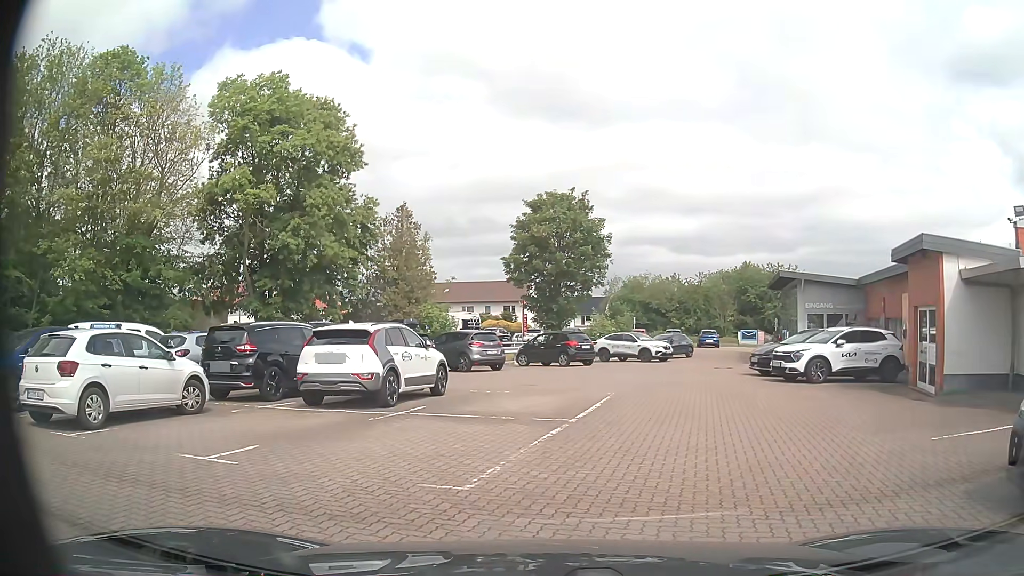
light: Day
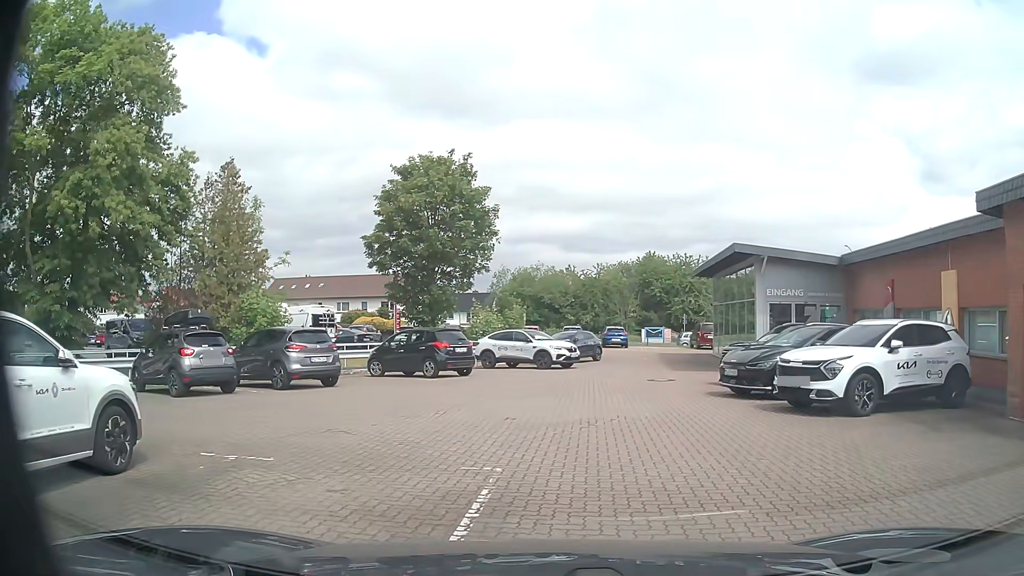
(+0.5, +8.9) m; +8°
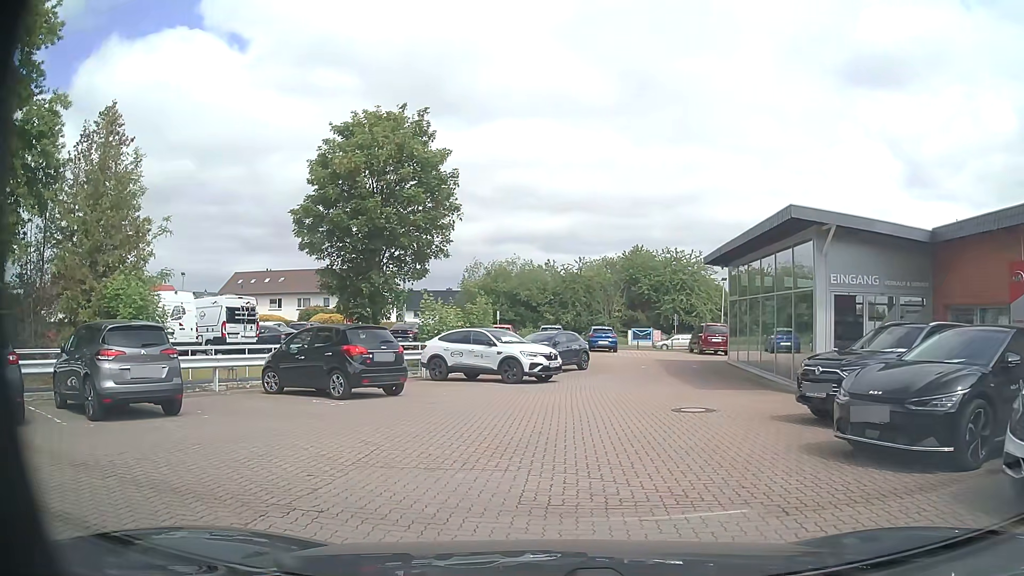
(+0.2, +7.3) m; +1°
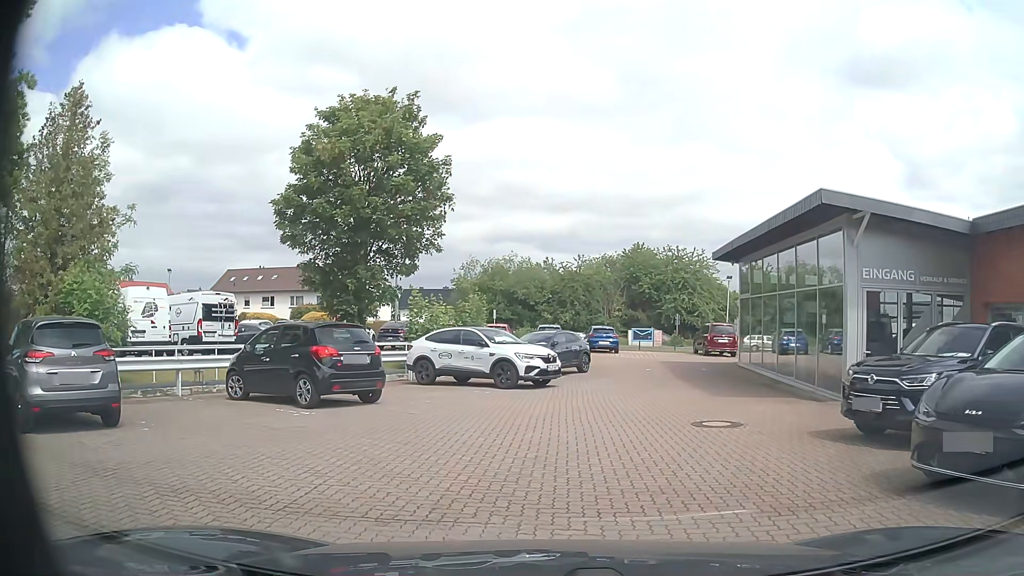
(0.0, +1.9) m; +1°
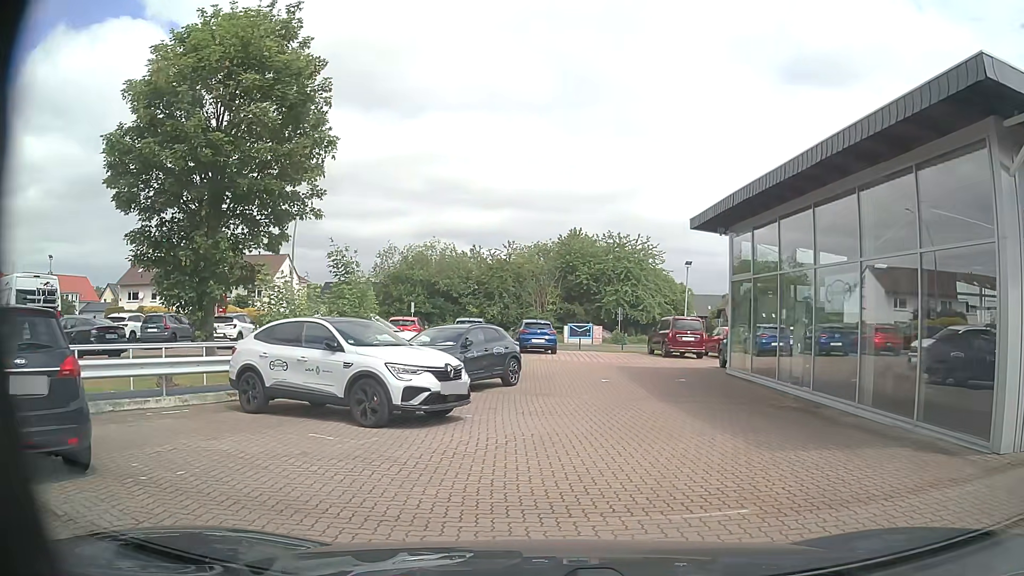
(+0.2, +7.6) m; +7°
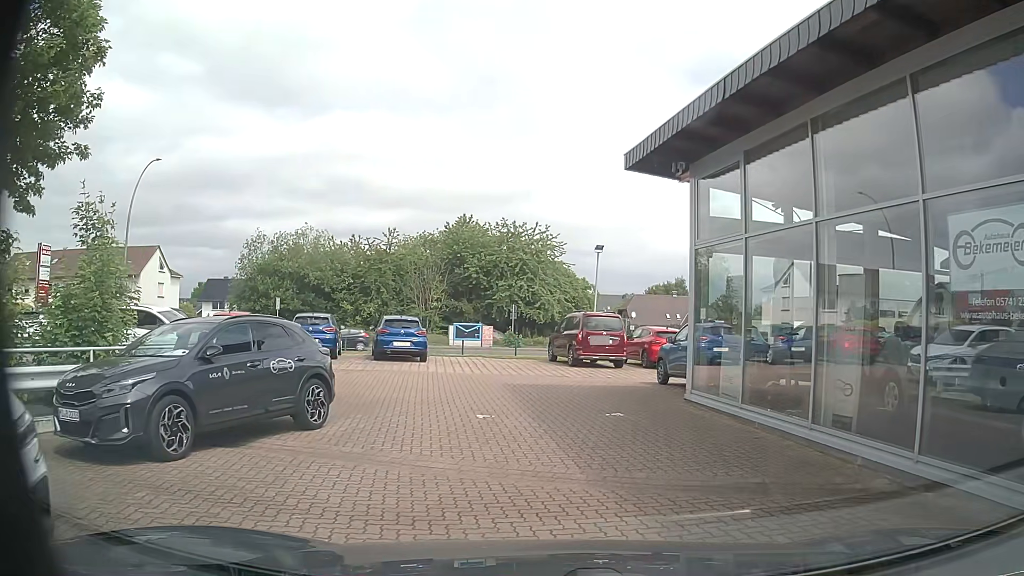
(+0.4, +7.5) m; +7°
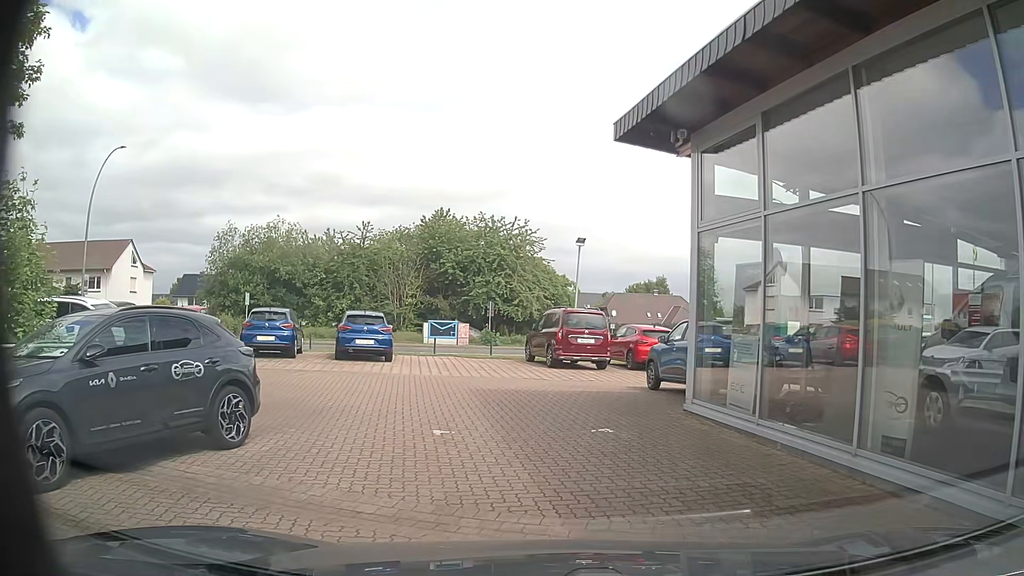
(0.0, +1.9) m; 0°
